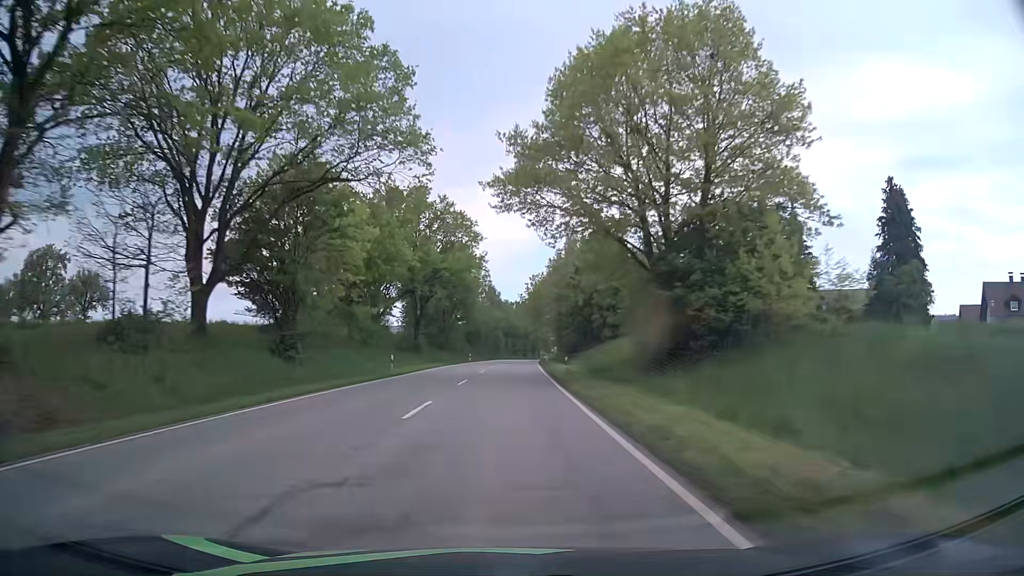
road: secondary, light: Day
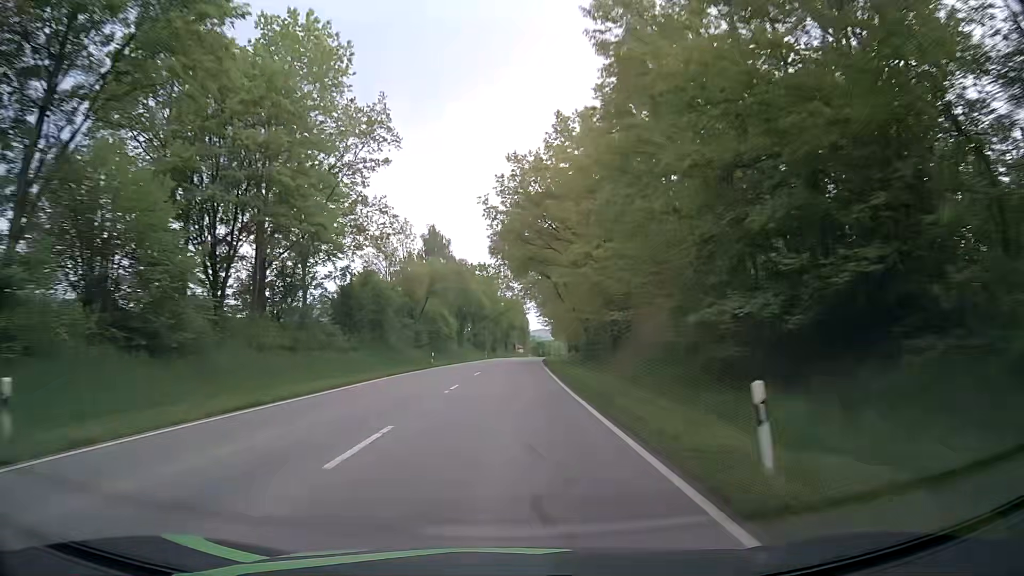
(+2.0, +77.9) m; +2°
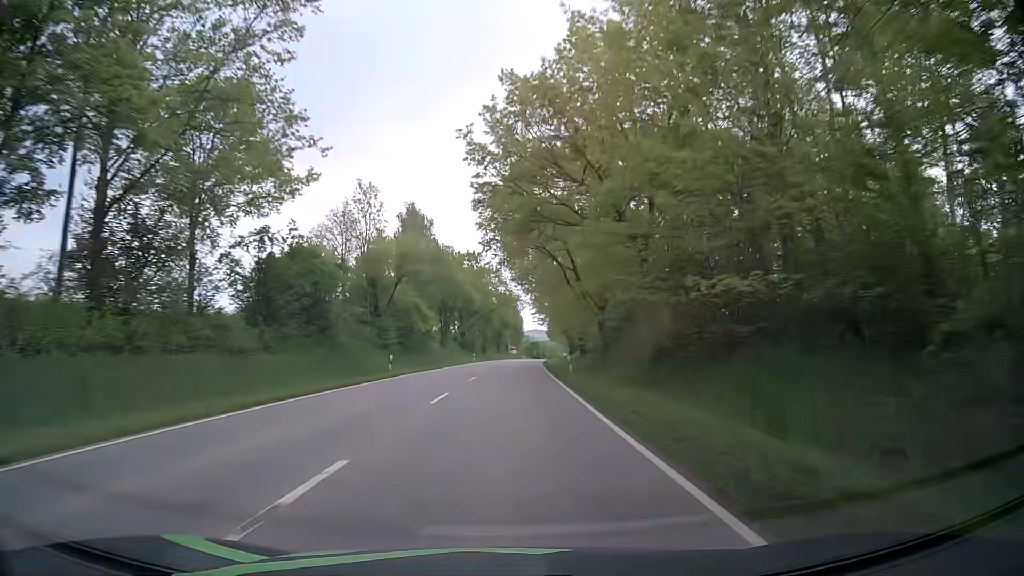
(+0.1, +15.7) m; +1°
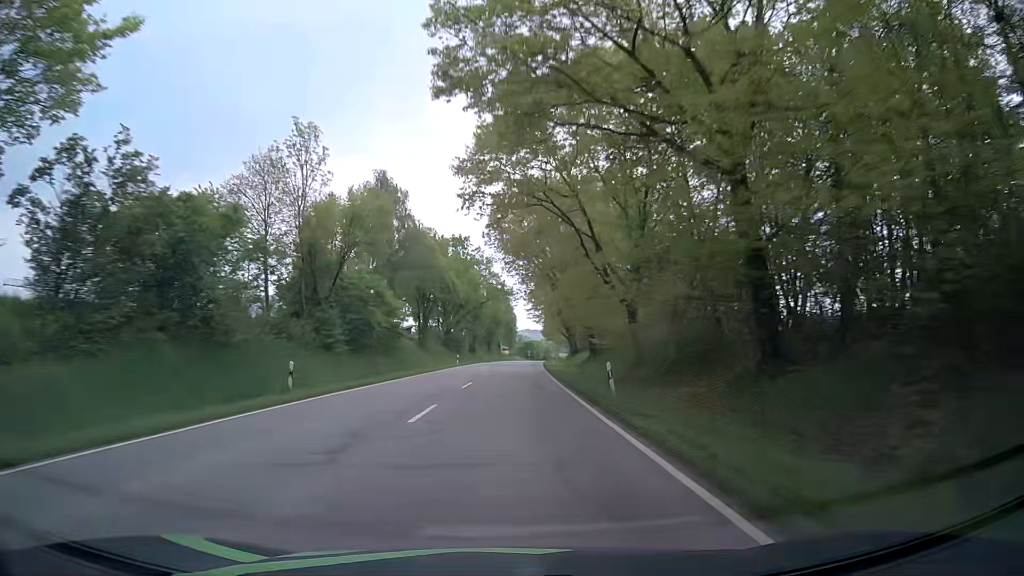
(+0.1, +15.8) m; +1°
